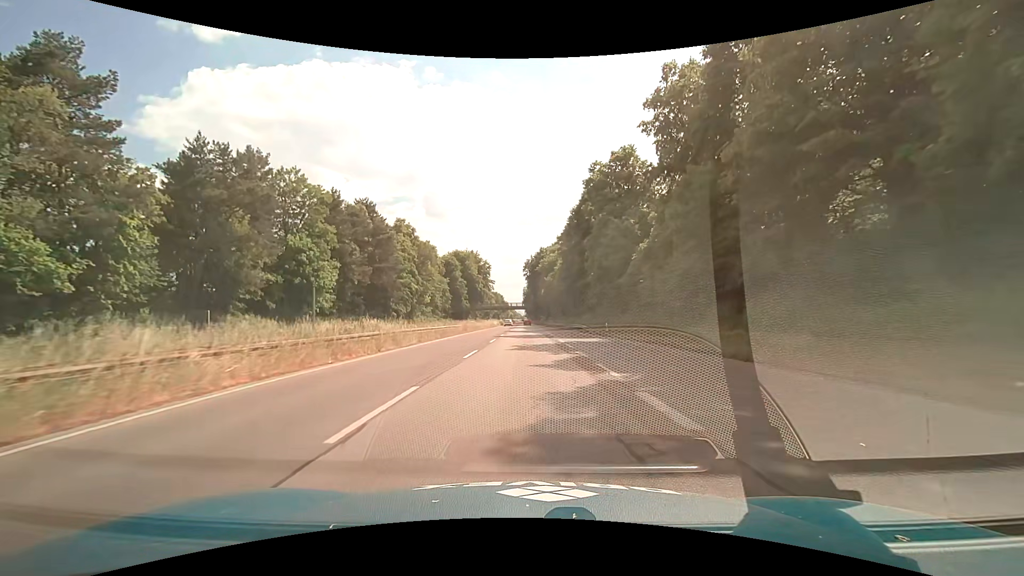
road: trunk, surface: asphalt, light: Day
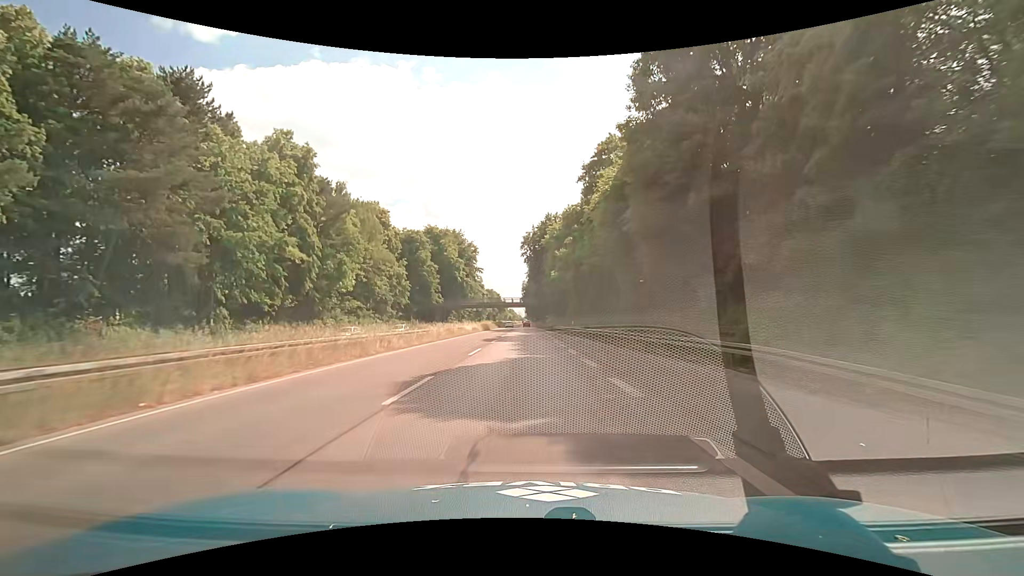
(0.0, +45.6) m; 0°
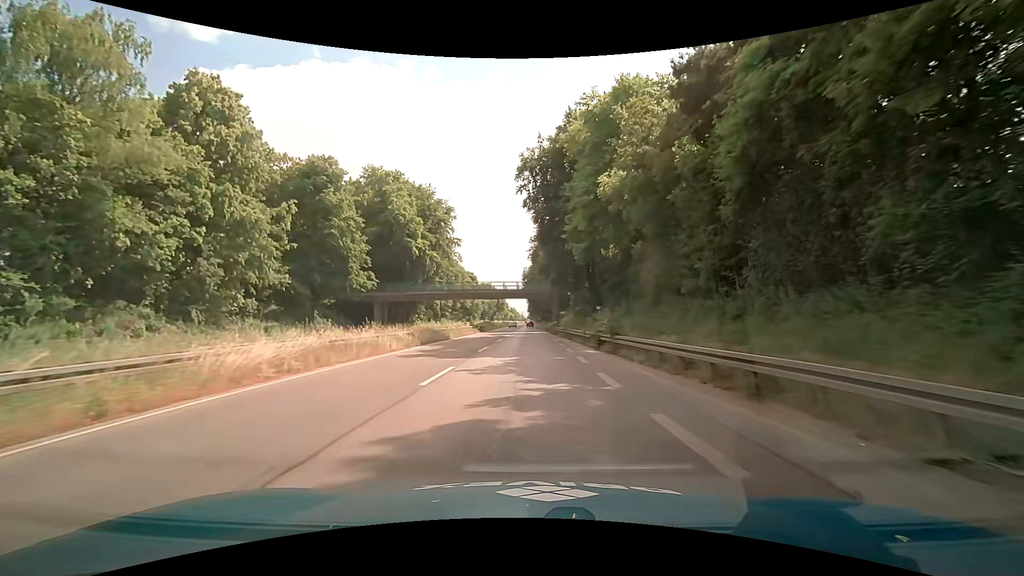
(-0.3, +45.6) m; -1°
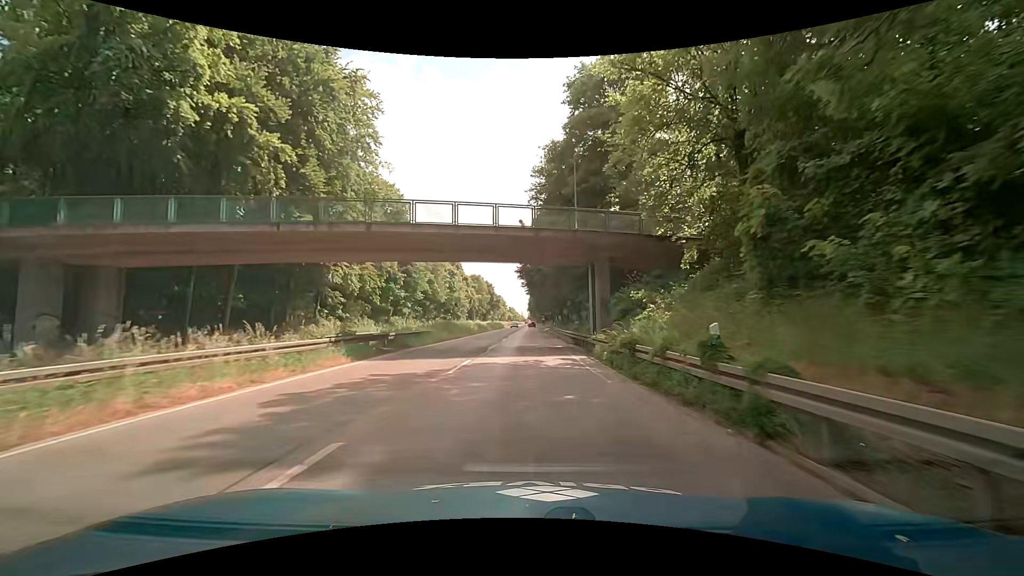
(-0.1, +45.6) m; -1°
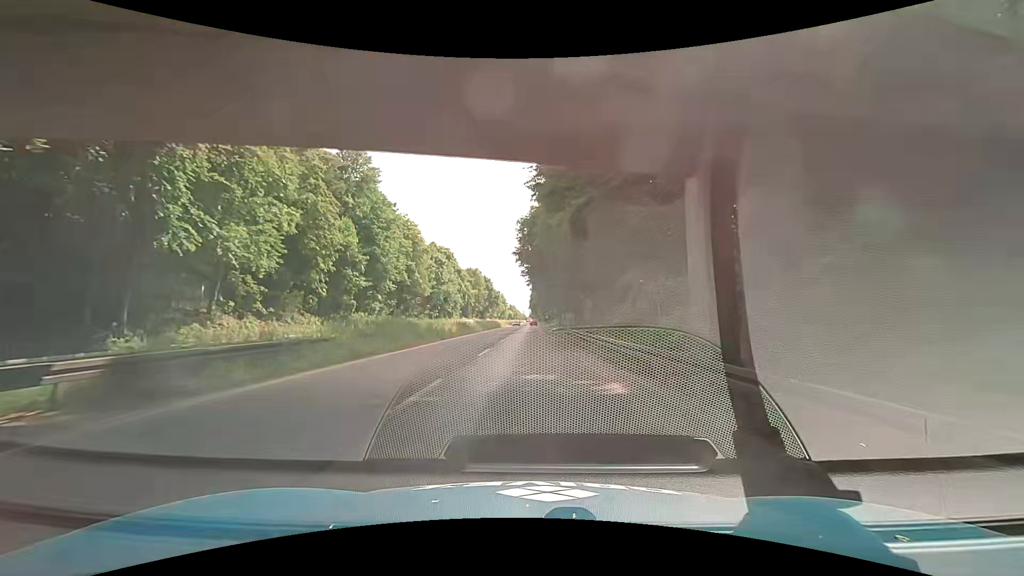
(+0.2, +18.2) m; 0°
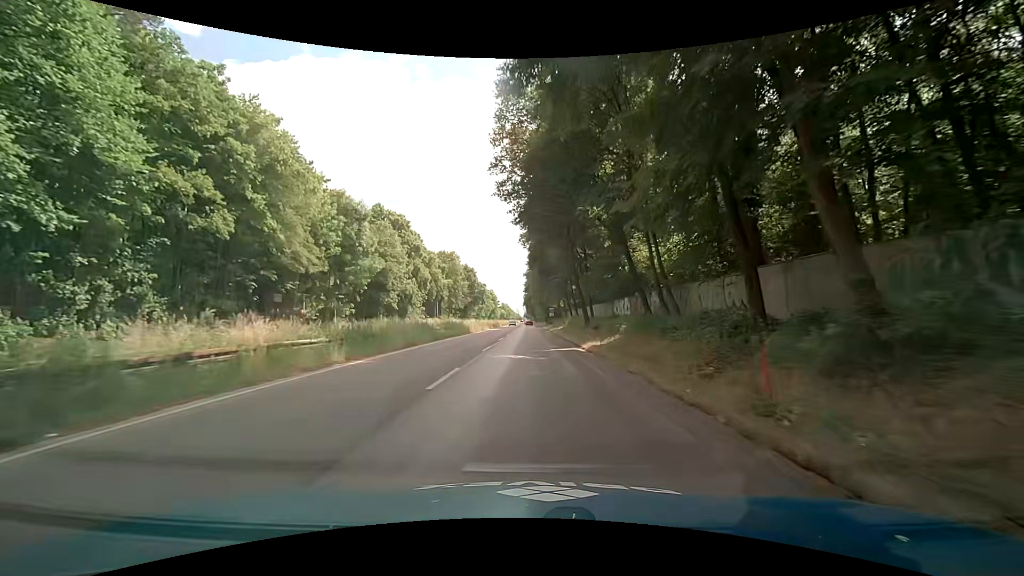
(+0.2, +45.6) m; 0°
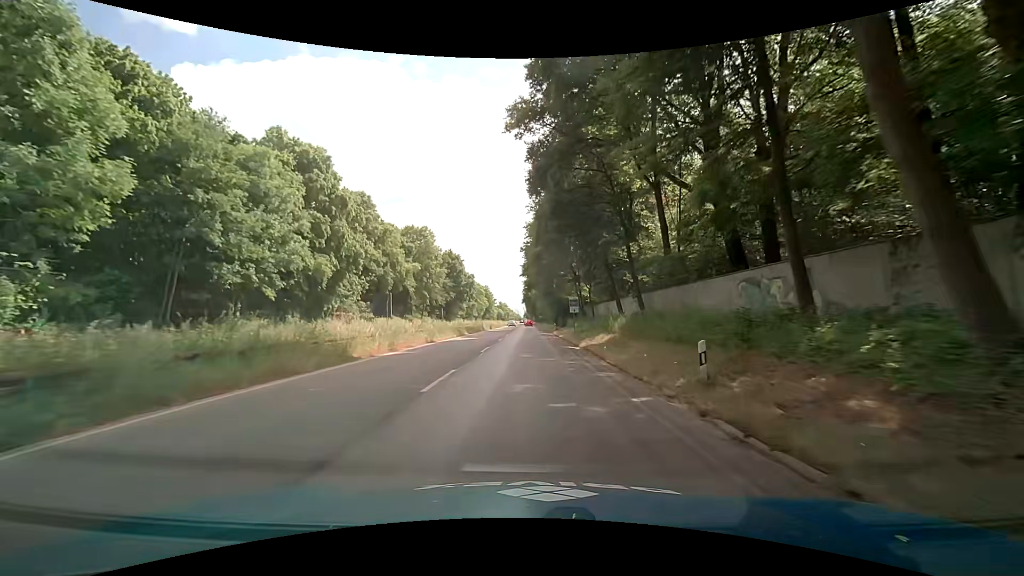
(+0.5, +36.4) m; 0°
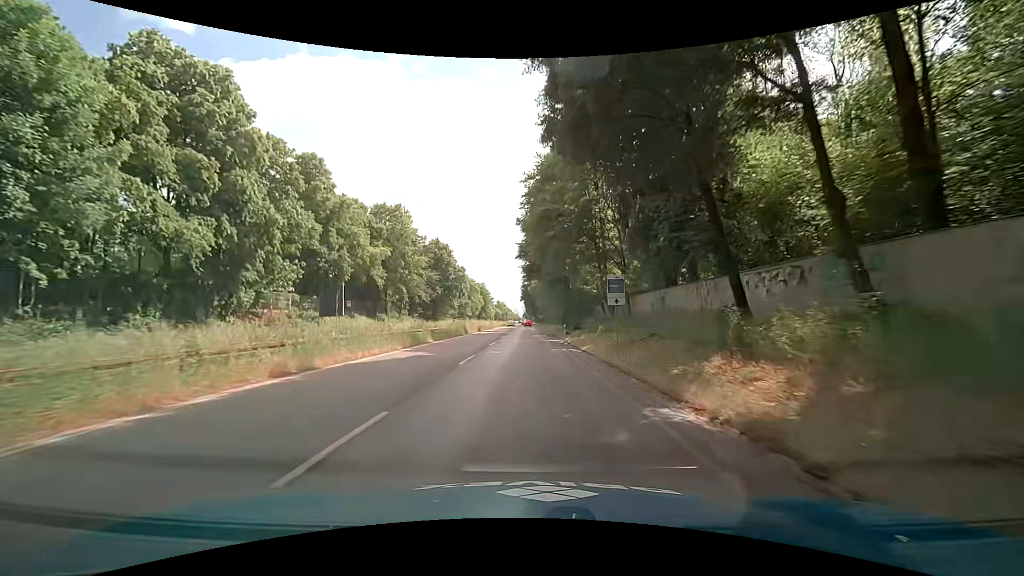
(+0.1, +18.2) m; 0°
(0, +10) (0, +20) (0, +30) (0, +40) (0, +50) (0, +60) (0, +70) (0, +80) (0, +90) (0, +100) m
